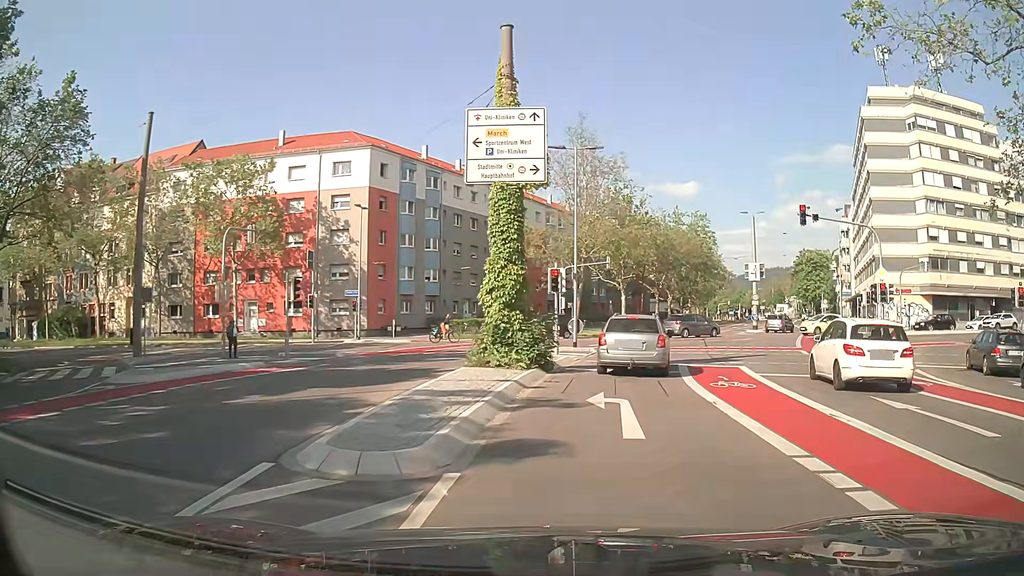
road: secondary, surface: asphalt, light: Day
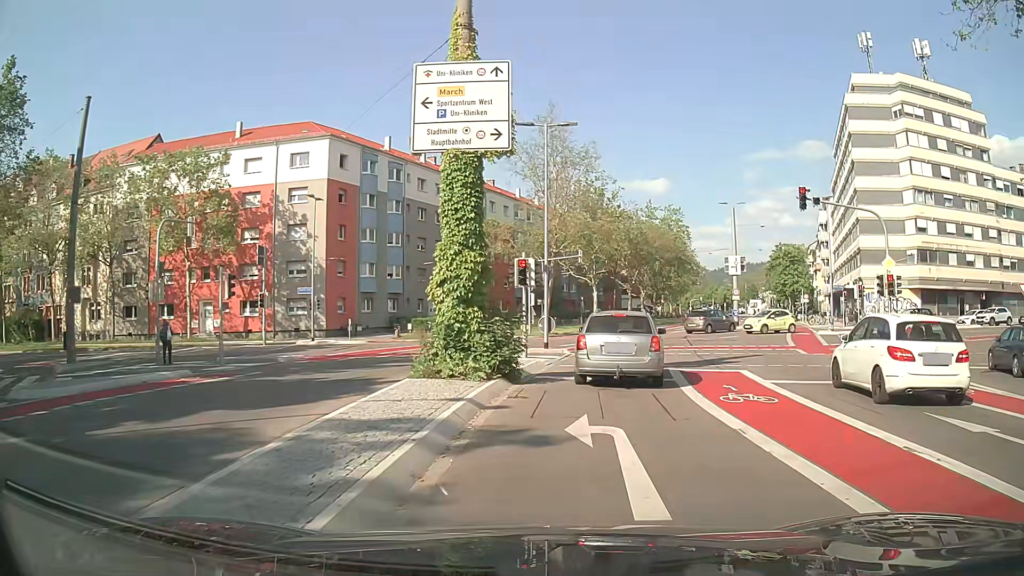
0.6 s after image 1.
(0.0, +3.0) m; +3°
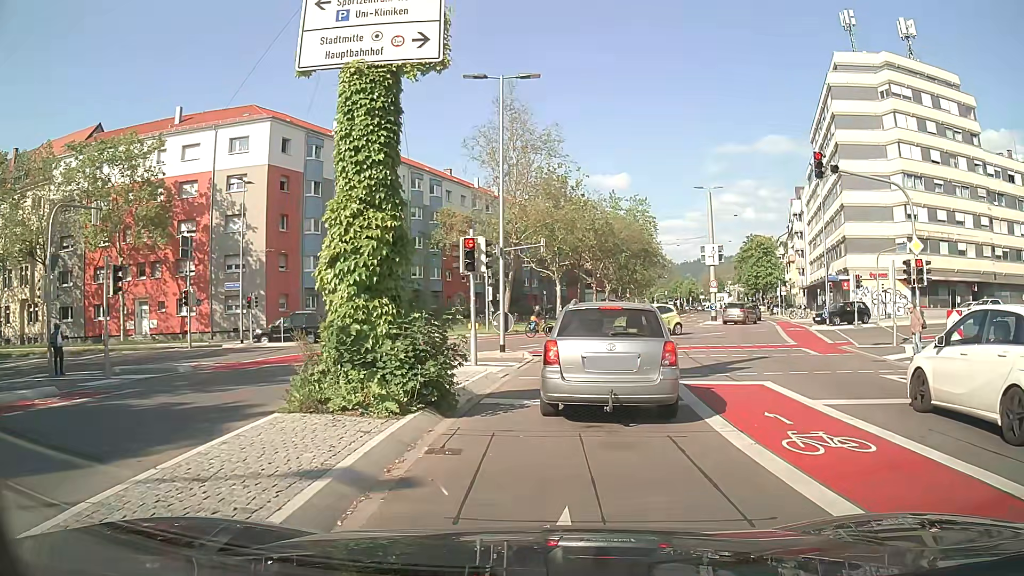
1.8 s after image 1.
(+0.1, +4.6) m; +2°
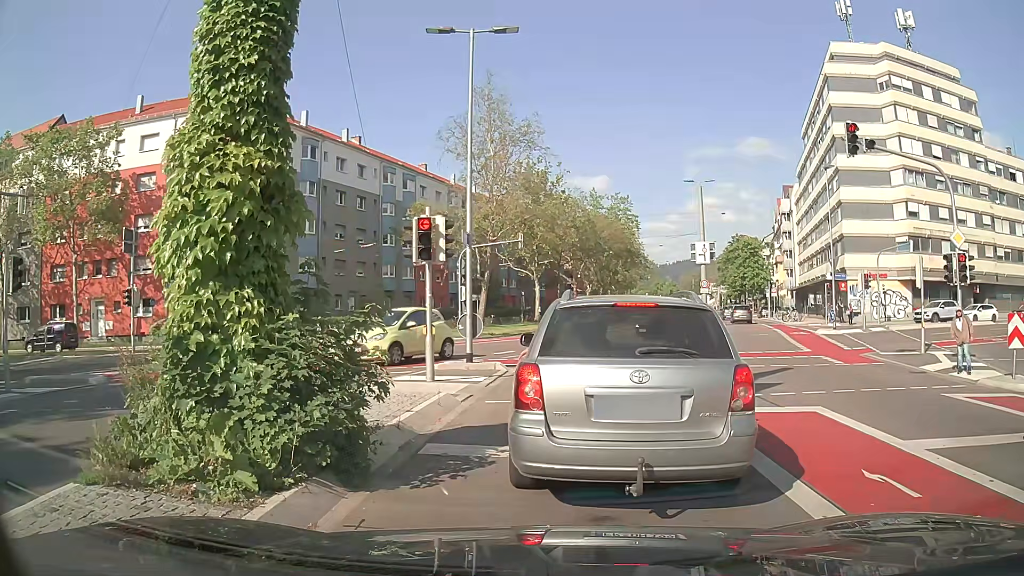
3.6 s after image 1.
(+0.1, +3.4) m; +3°
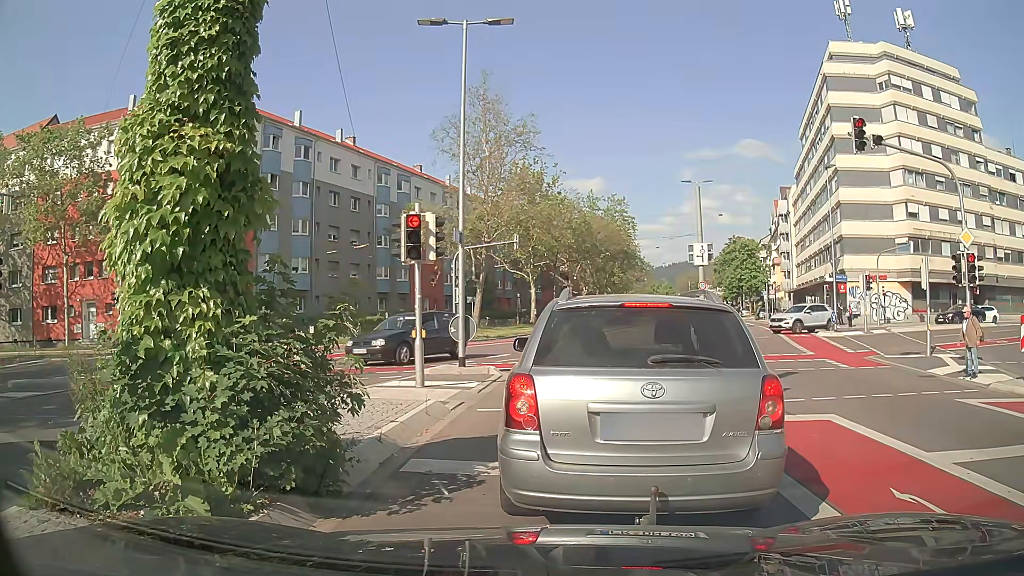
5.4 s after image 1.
(0.0, +0.6) m; 0°
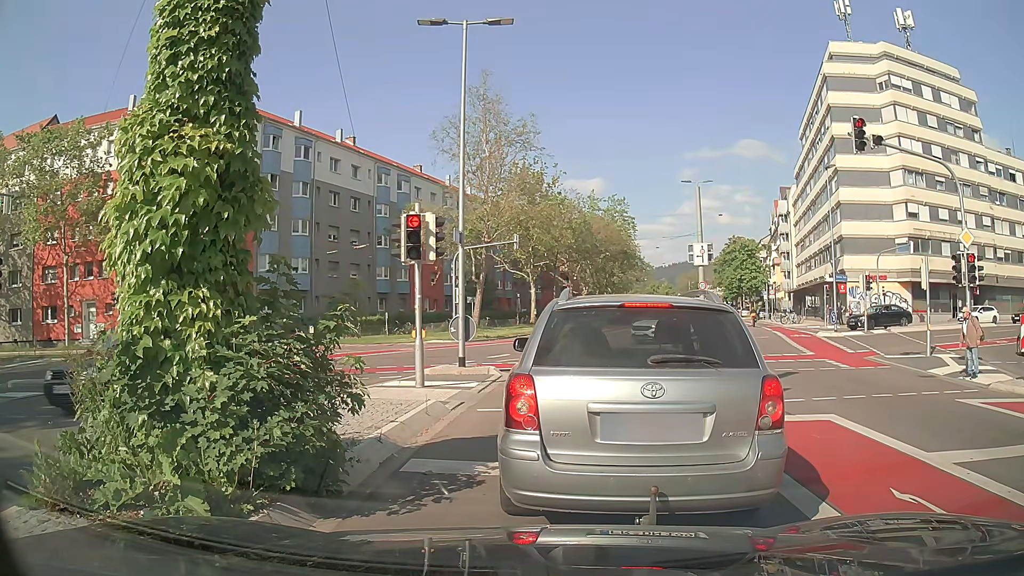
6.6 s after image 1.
(0.0, 0.0) m; 0°
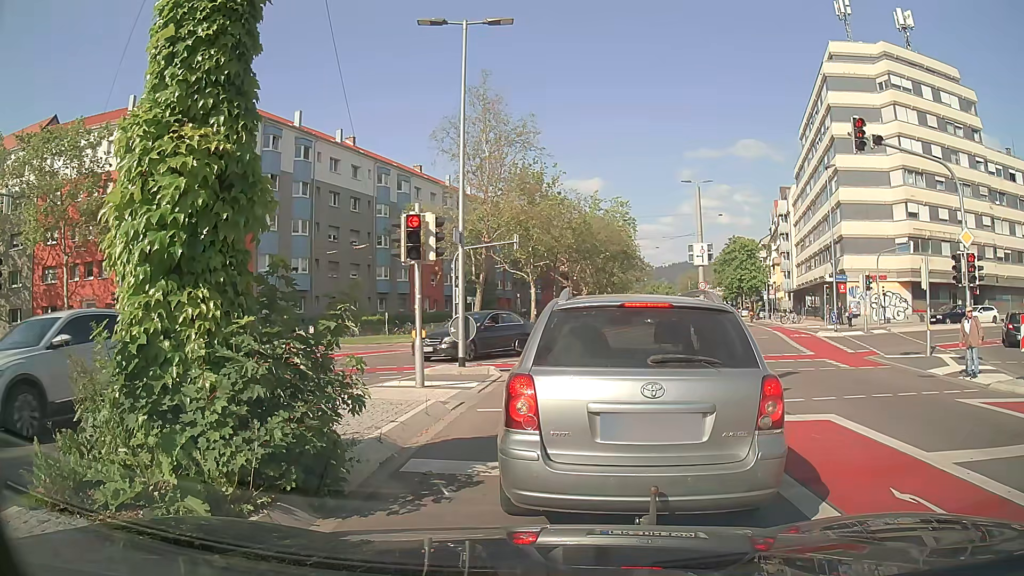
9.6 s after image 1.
(0.0, 0.0) m; 0°
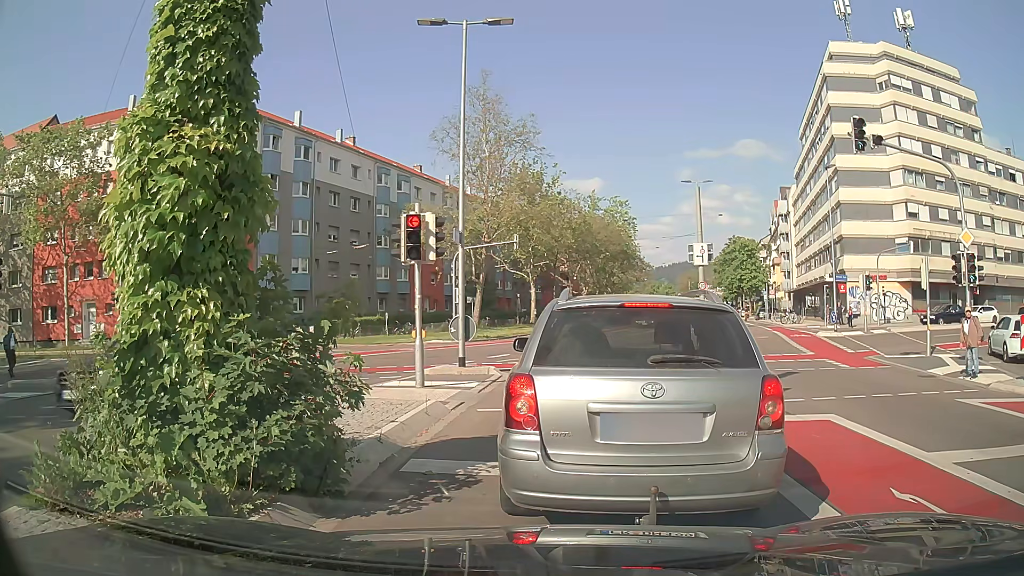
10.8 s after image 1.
(0.0, 0.0) m; 0°
